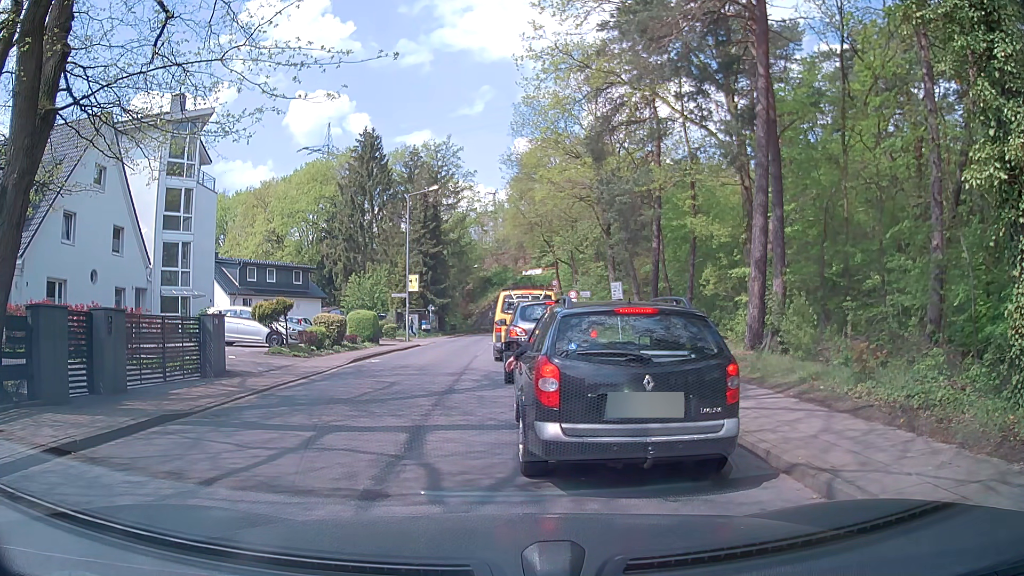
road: tertiary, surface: asphalt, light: Day
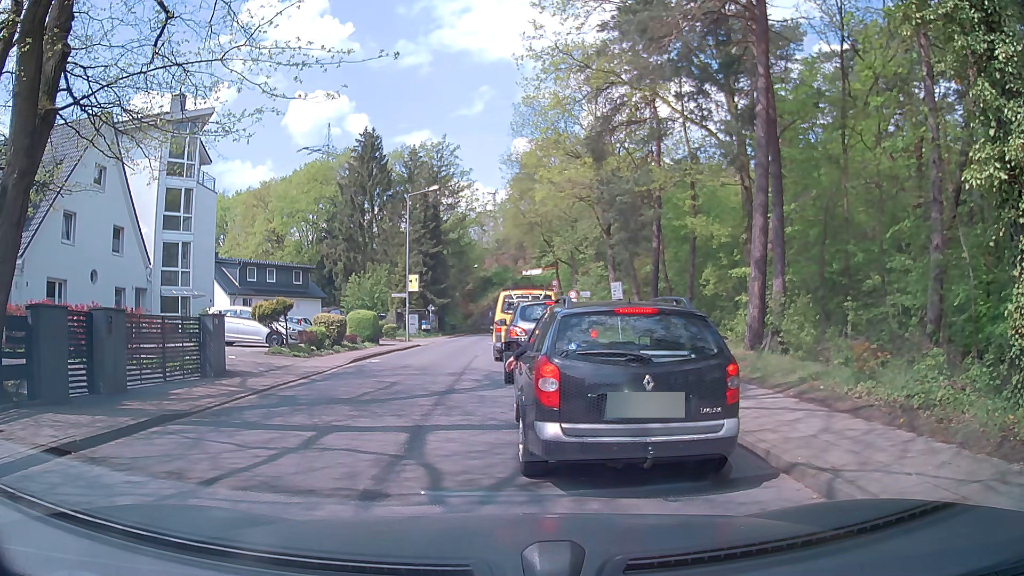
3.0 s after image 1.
(0.0, 0.0) m; 0°
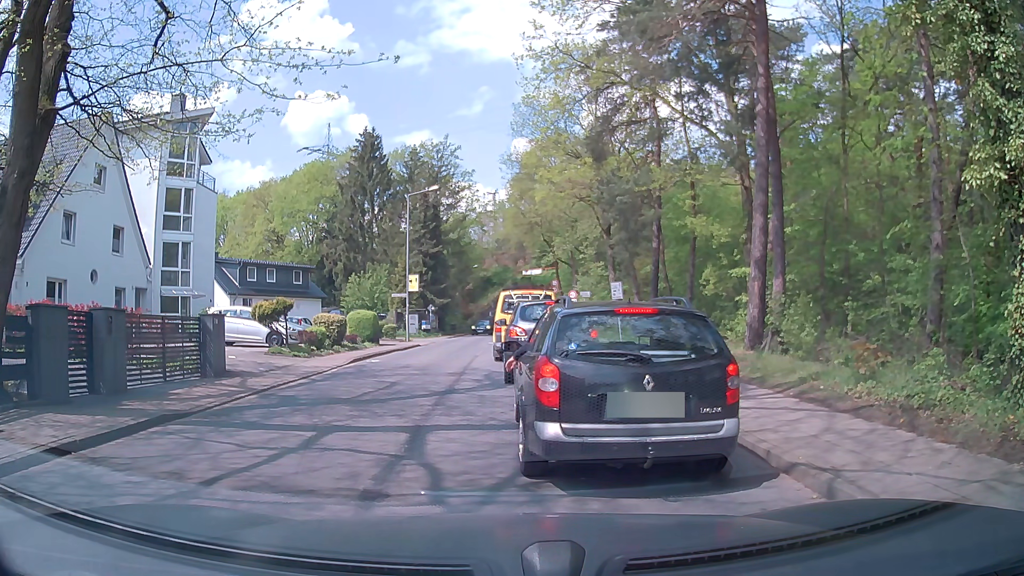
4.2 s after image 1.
(0.0, 0.0) m; 0°
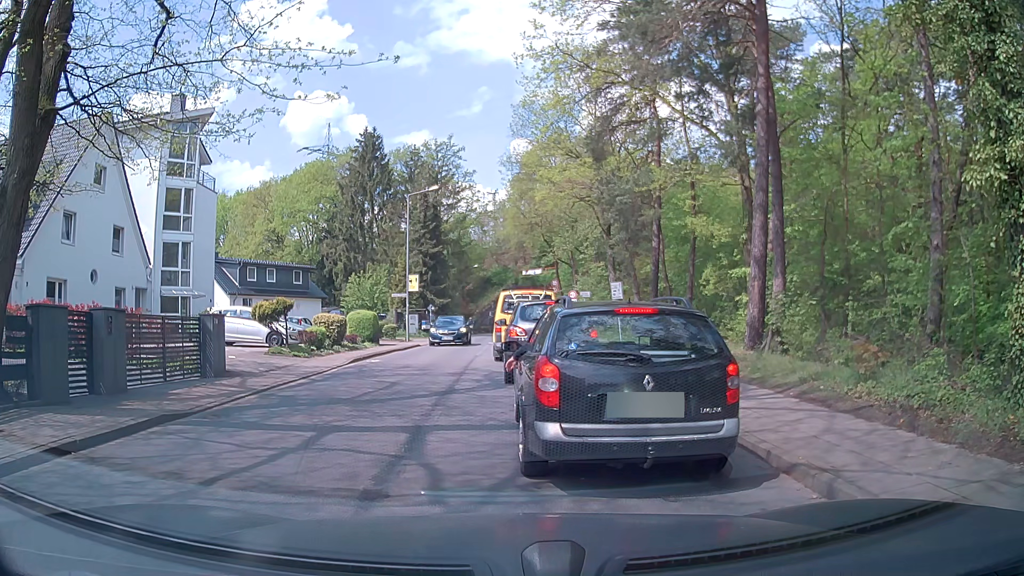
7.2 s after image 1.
(0.0, 0.0) m; 0°
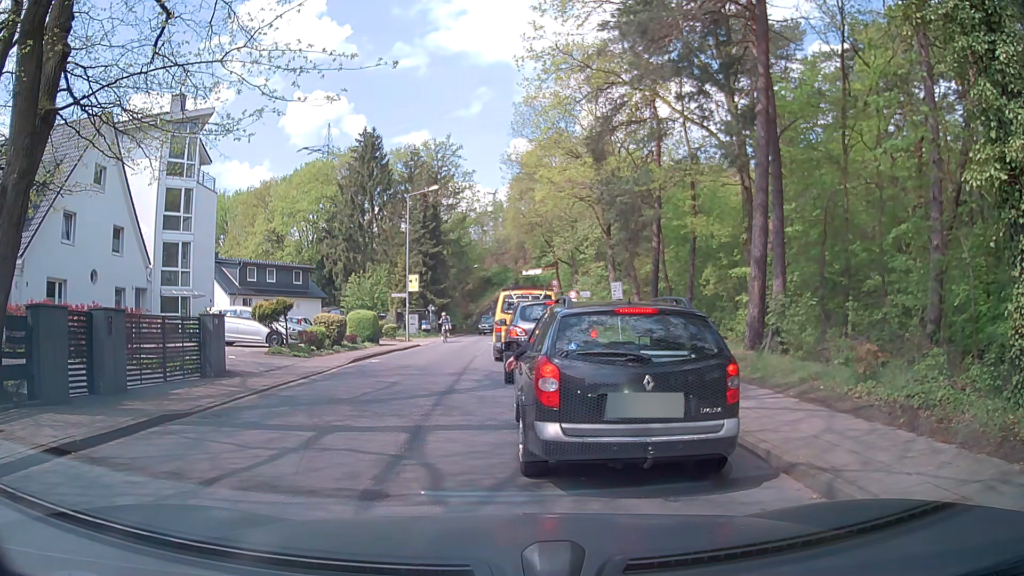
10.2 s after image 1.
(0.0, 0.0) m; 0°
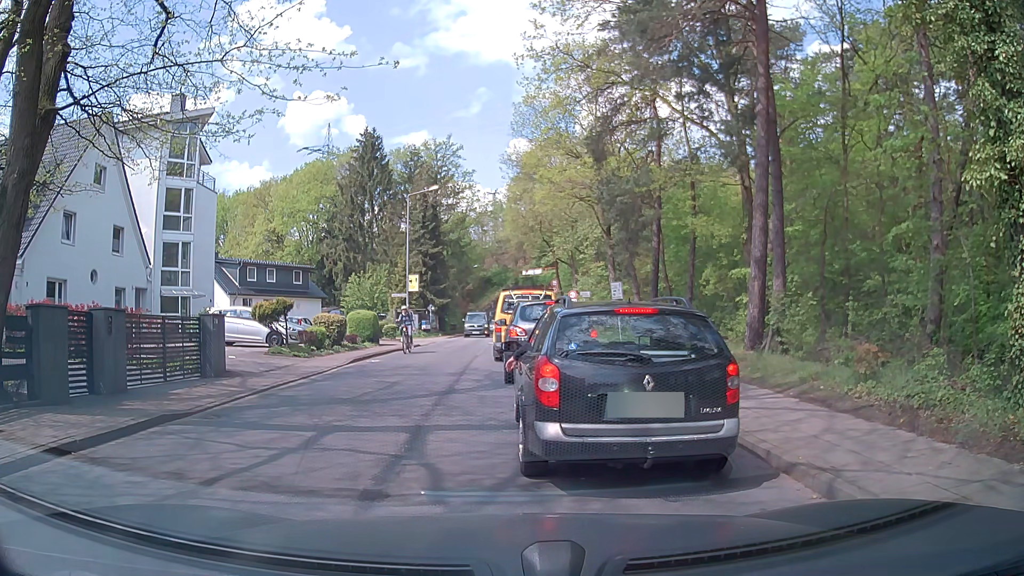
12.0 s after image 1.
(0.0, 0.0) m; 0°
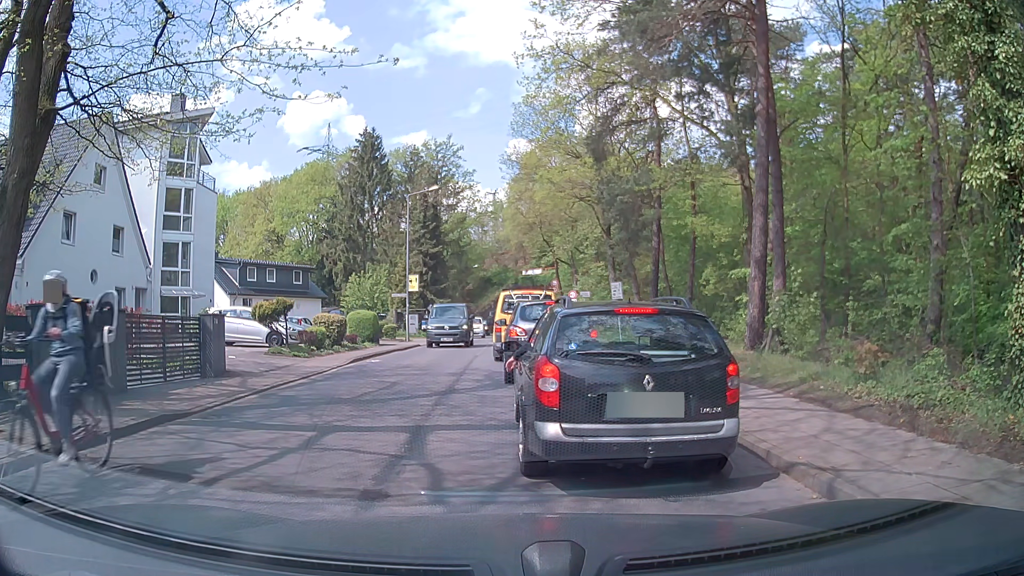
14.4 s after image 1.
(0.0, 0.0) m; 0°
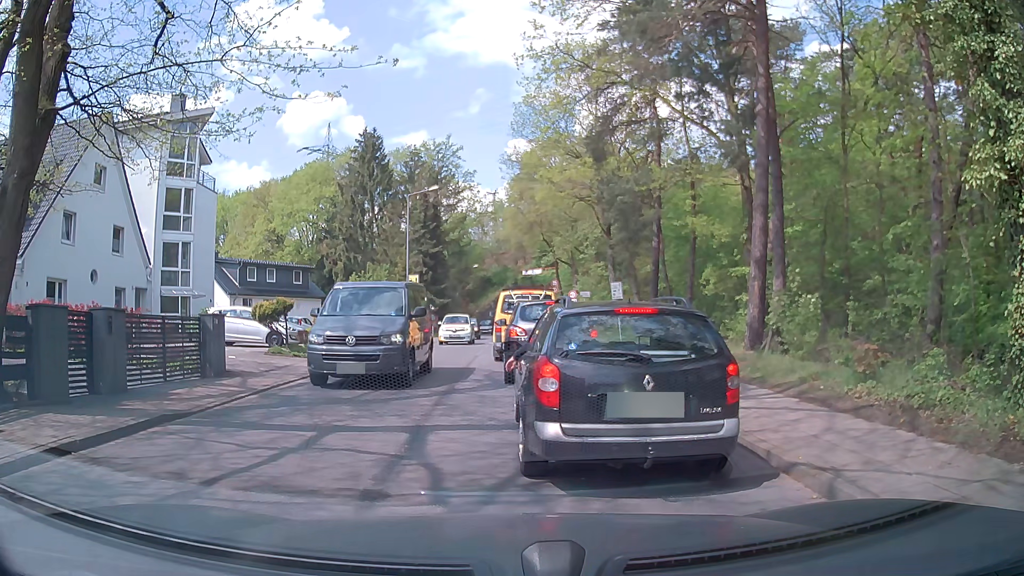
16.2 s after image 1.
(0.0, 0.0) m; 0°
